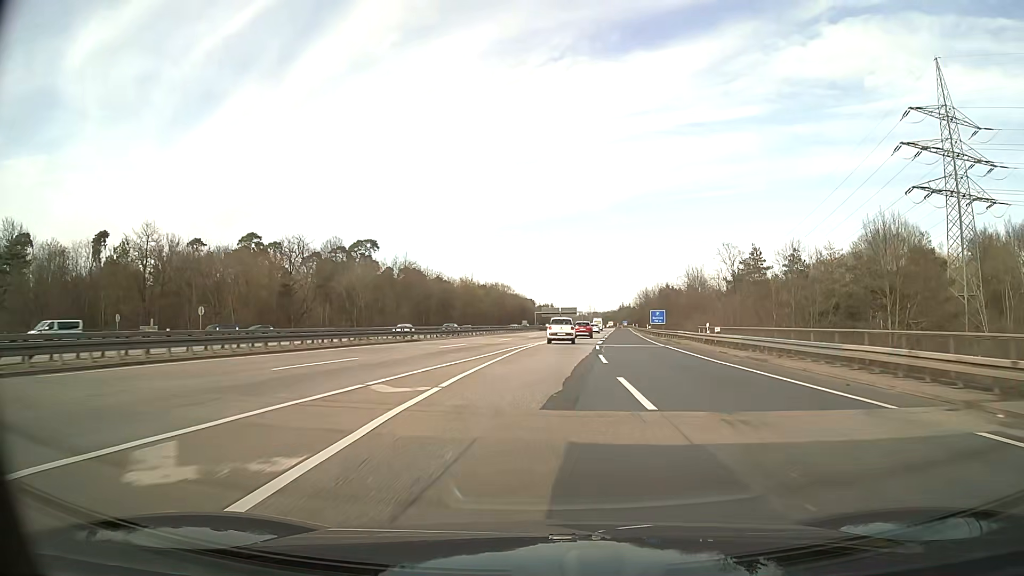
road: motorway_link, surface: asphalt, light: Day
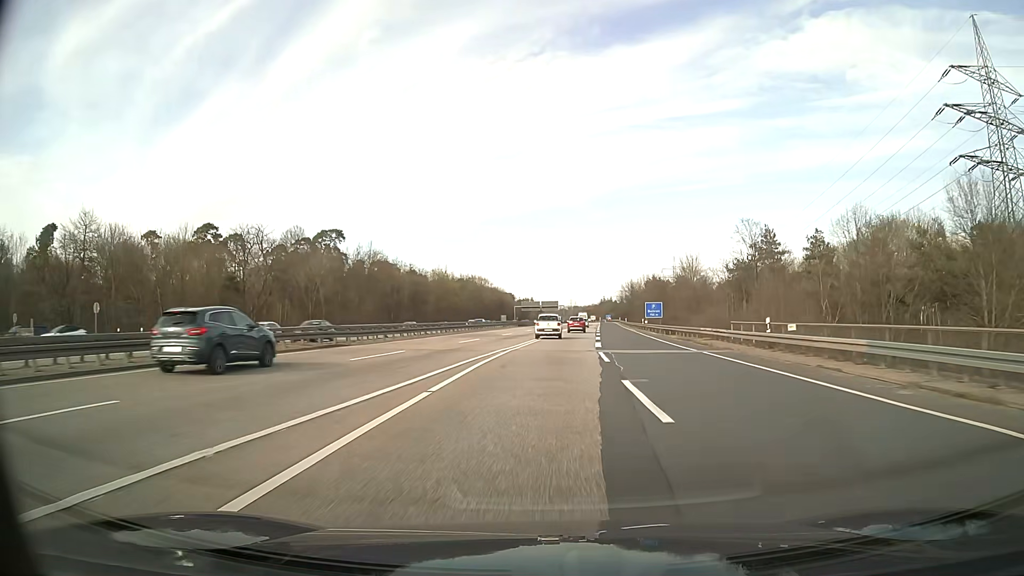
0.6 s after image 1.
(+0.2, +13.5) m; +2°
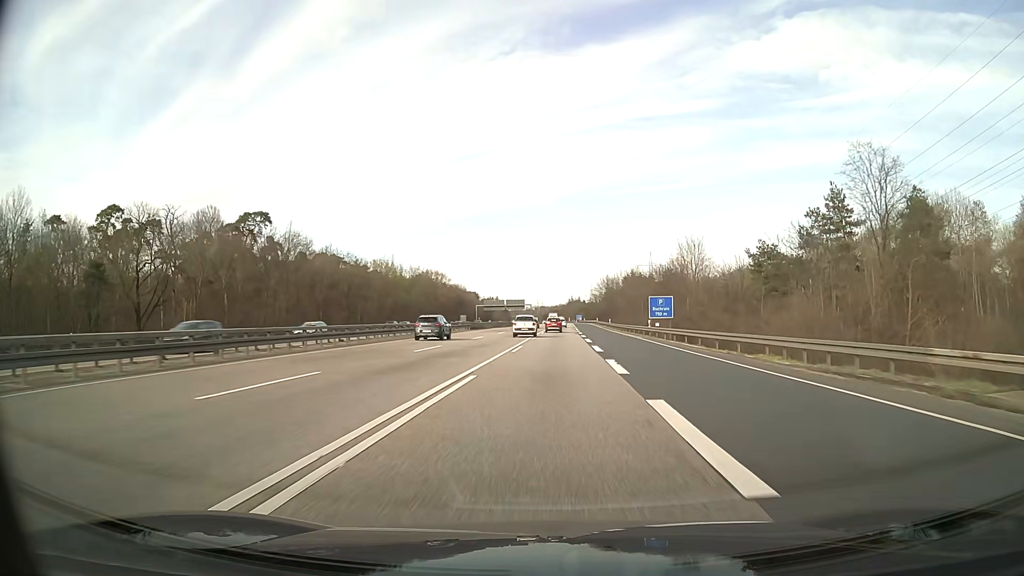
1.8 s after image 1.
(+0.7, +27.4) m; +3°
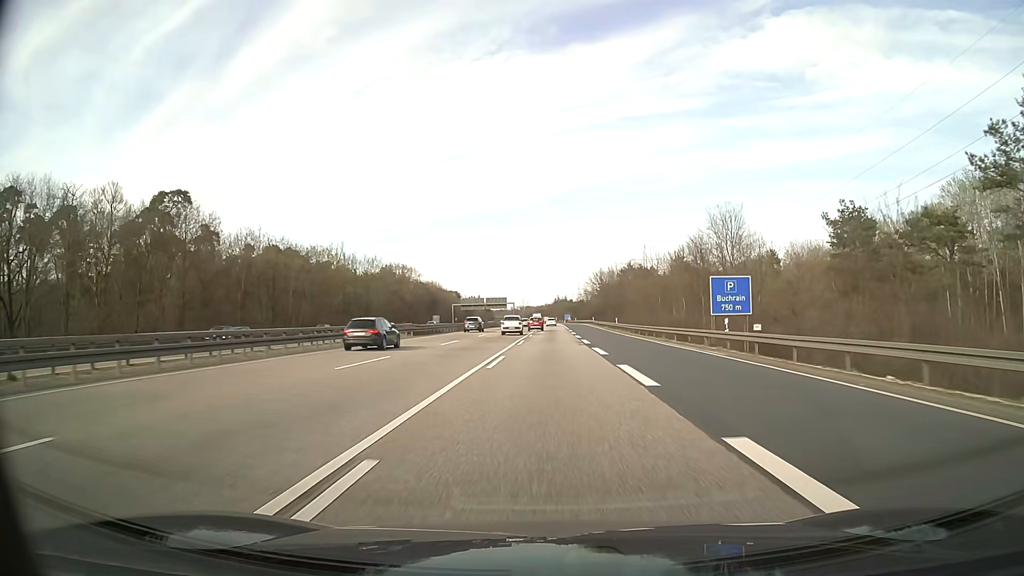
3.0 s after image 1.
(+0.5, +28.2) m; +1°
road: motorway
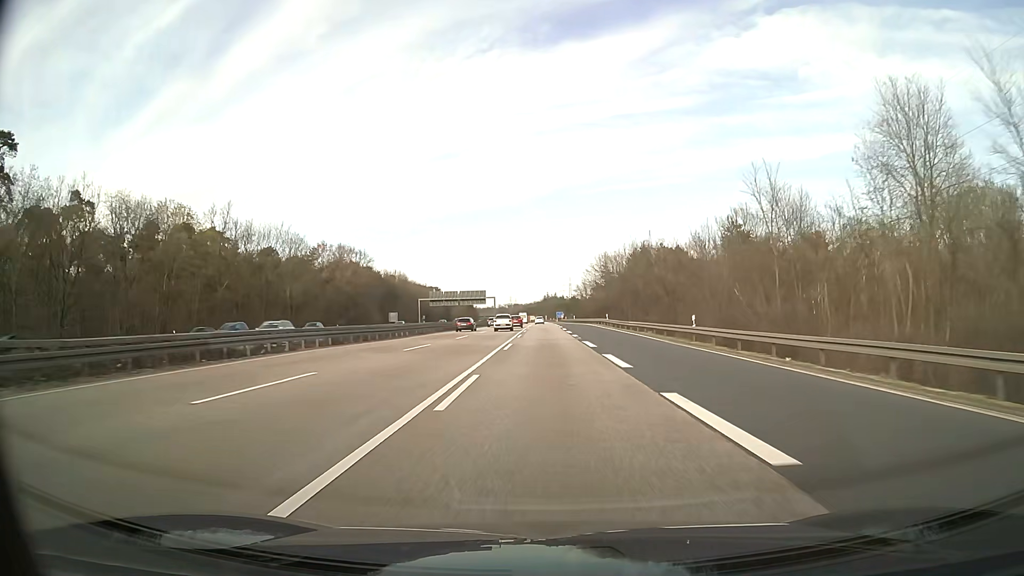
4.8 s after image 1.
(+0.3, +43.7) m; +1°
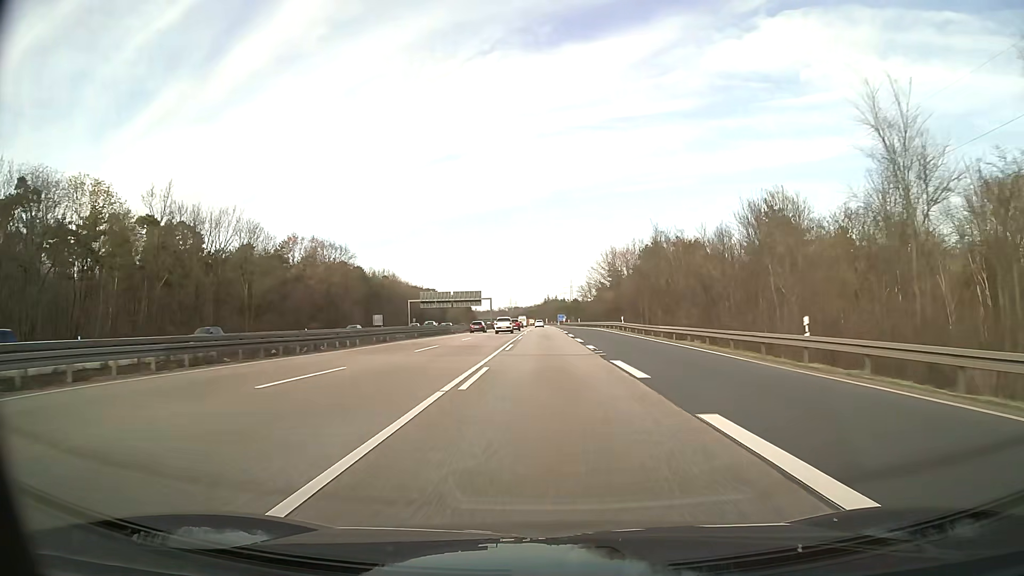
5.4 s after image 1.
(0.0, +14.9) m; 0°
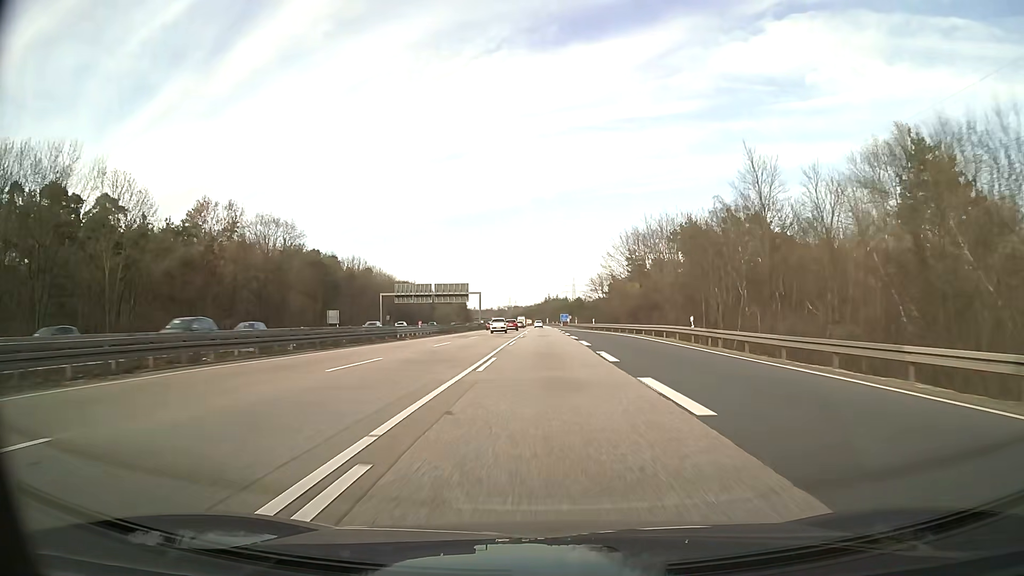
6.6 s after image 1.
(0.0, +30.3) m; 0°
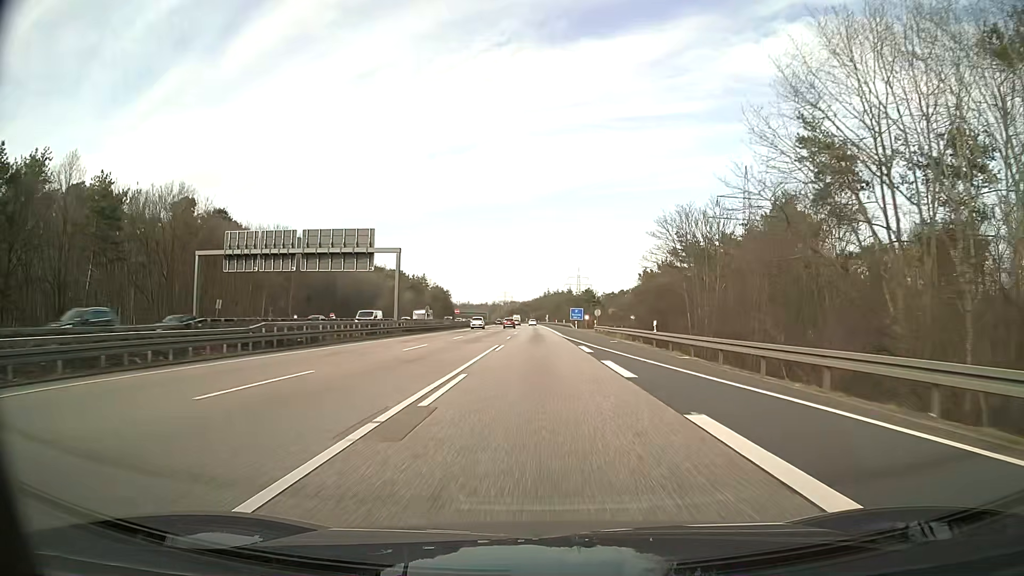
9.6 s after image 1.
(+0.1, +78.1) m; 0°
(0, +10) (0, +20) (0, +30) (0, +40) (0, +50) (0, +60) (0, +70) (0, +80) (-1, +90) (-1, +100) m
